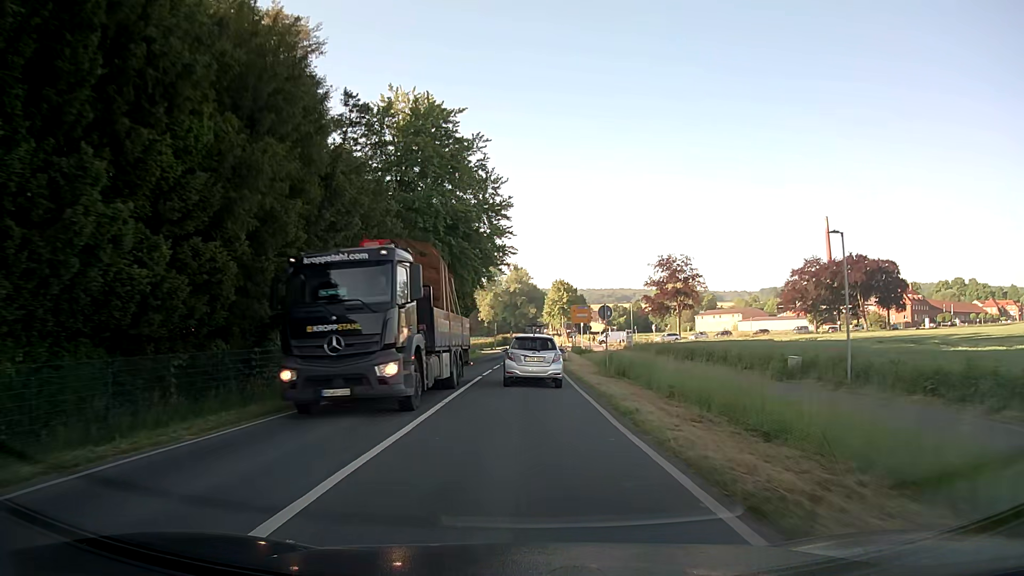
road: secondary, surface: asphalt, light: Day
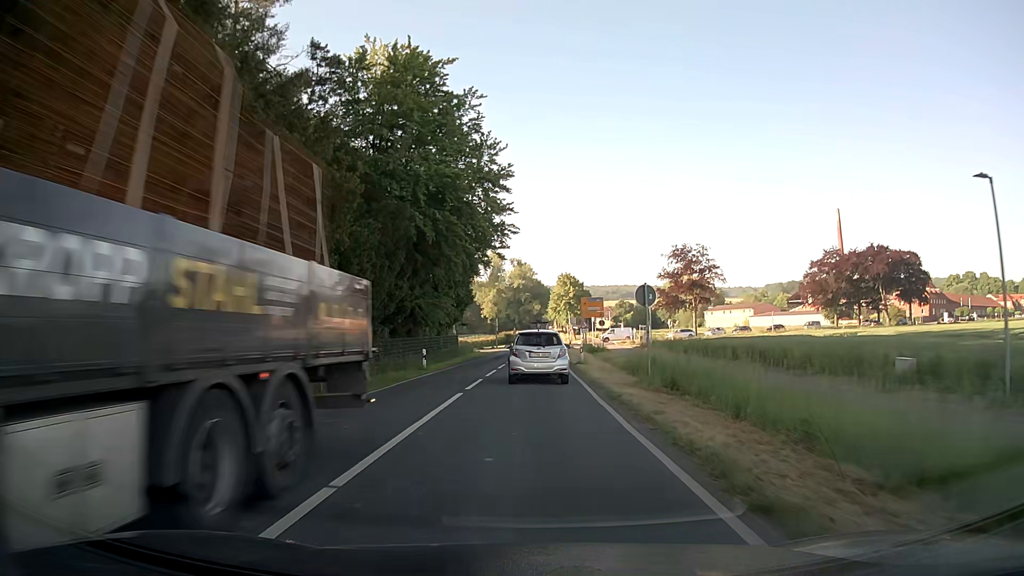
(0.0, +8.5) m; 0°
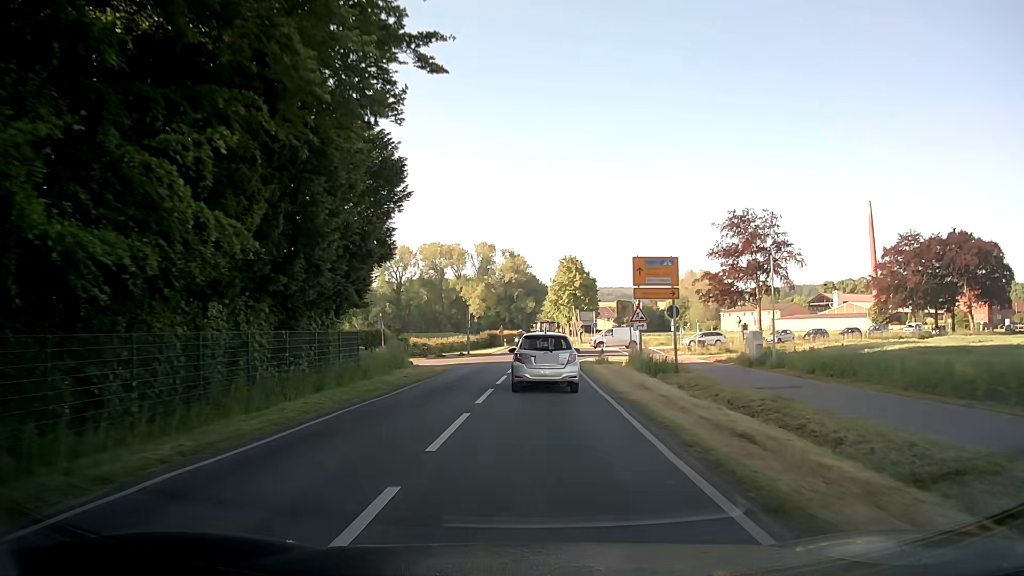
(0.0, +33.0) m; +1°
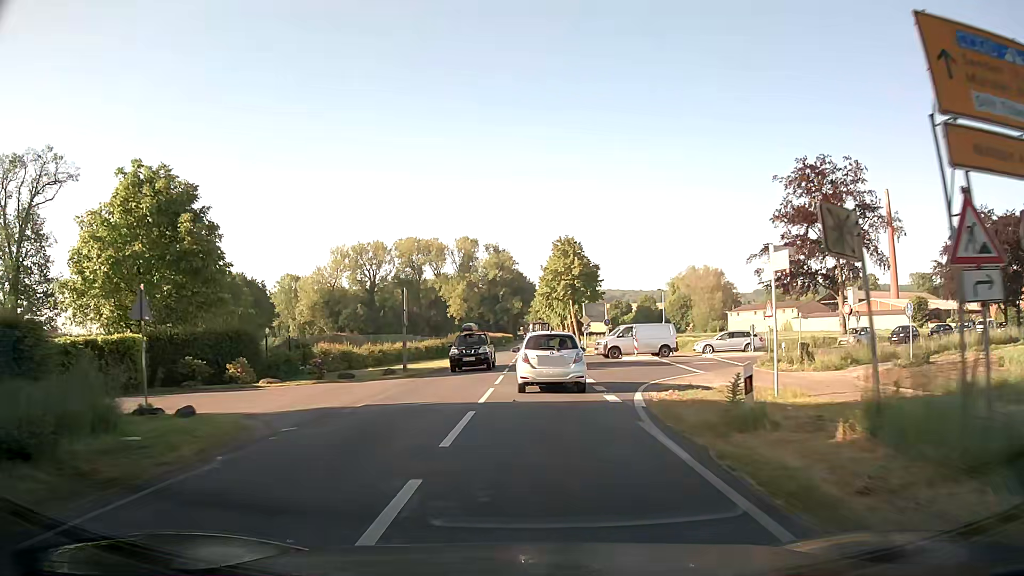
(+0.2, +23.6) m; +1°
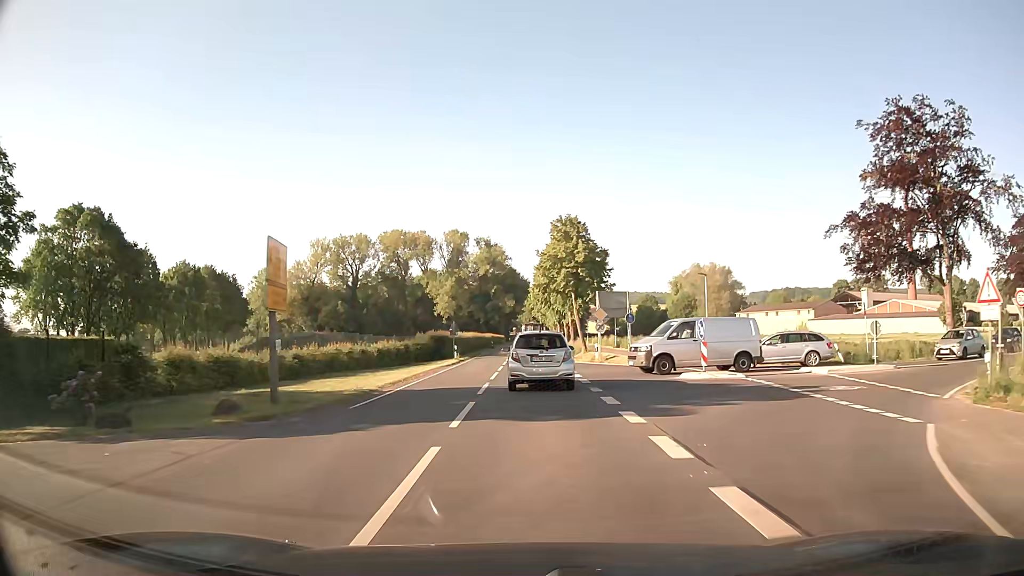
(+0.1, +15.9) m; 0°
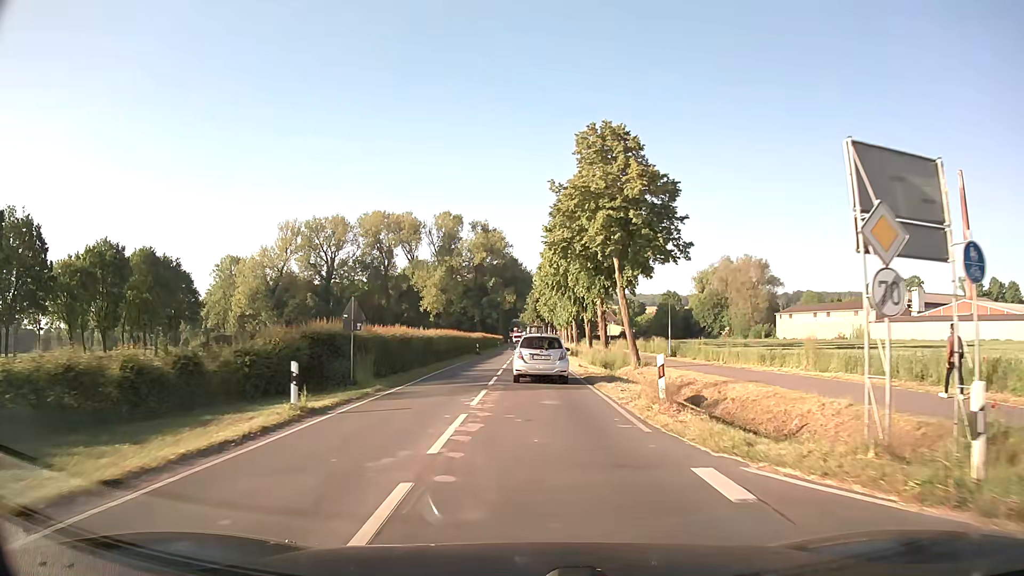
(-0.1, +32.1) m; 0°
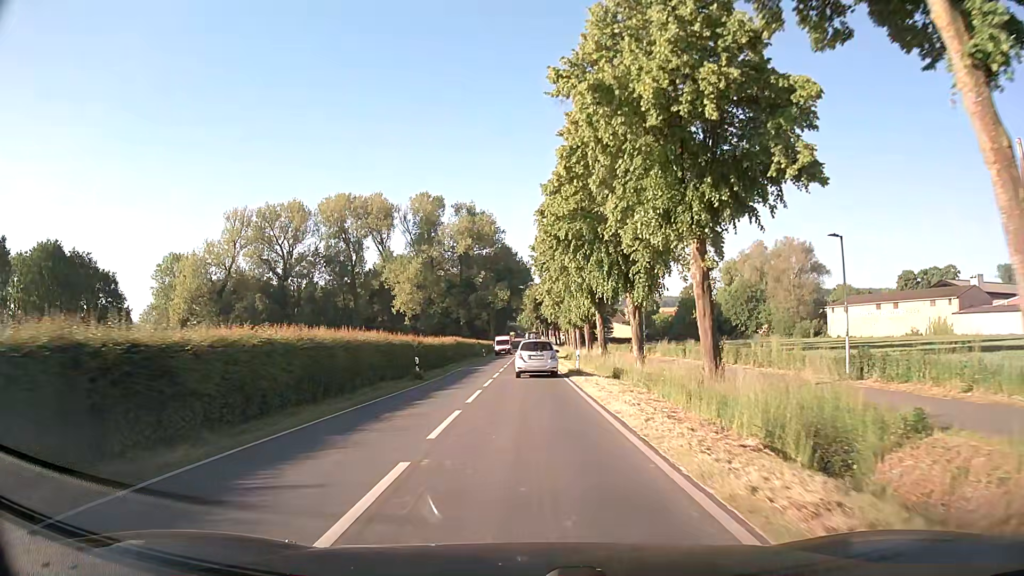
(+0.2, +32.8) m; 0°
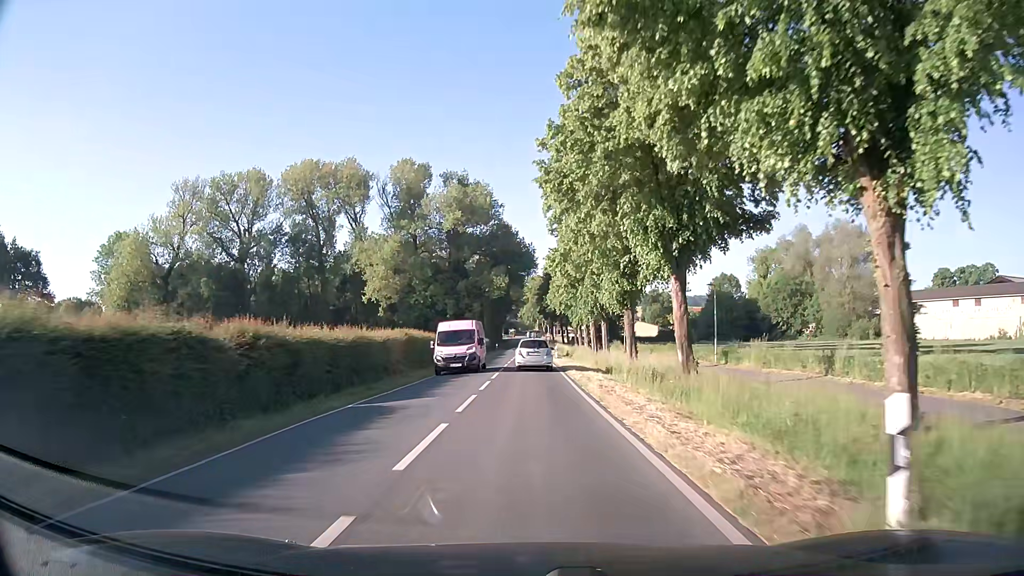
(0.0, +26.8) m; 0°
(0, +10) (0, +20) (0, +30) (0, +40) (0, +50) (0, +60) (0, +70) (0, +80) (0, +90) (0, +100) m
